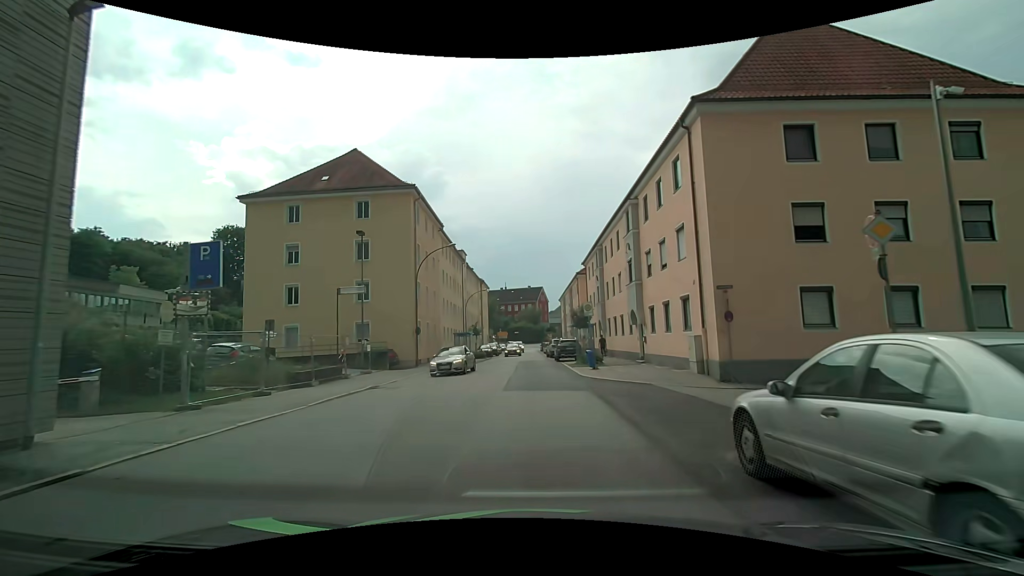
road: tertiary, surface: asphalt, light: Day
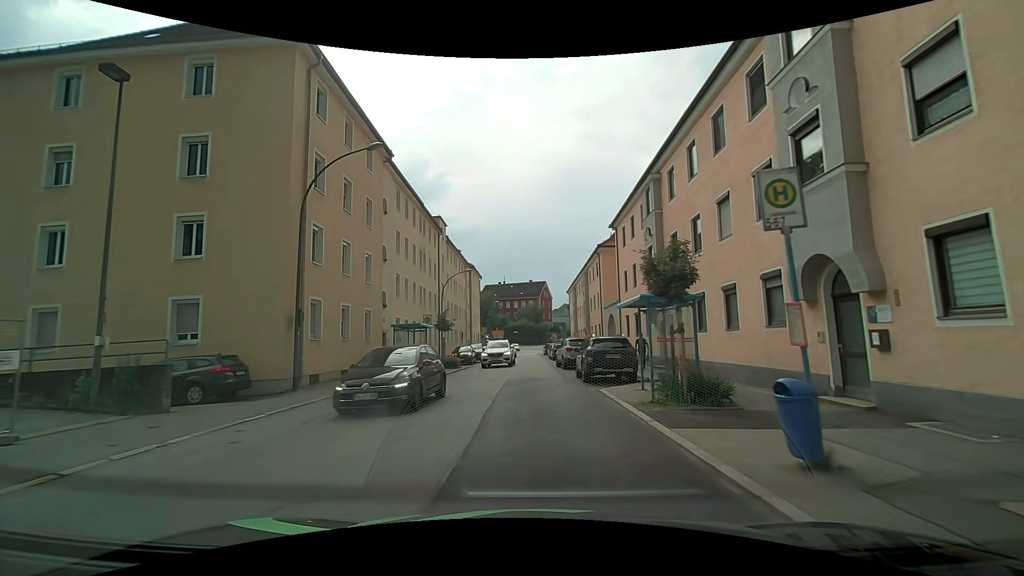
(-0.4, +18.8) m; -1°
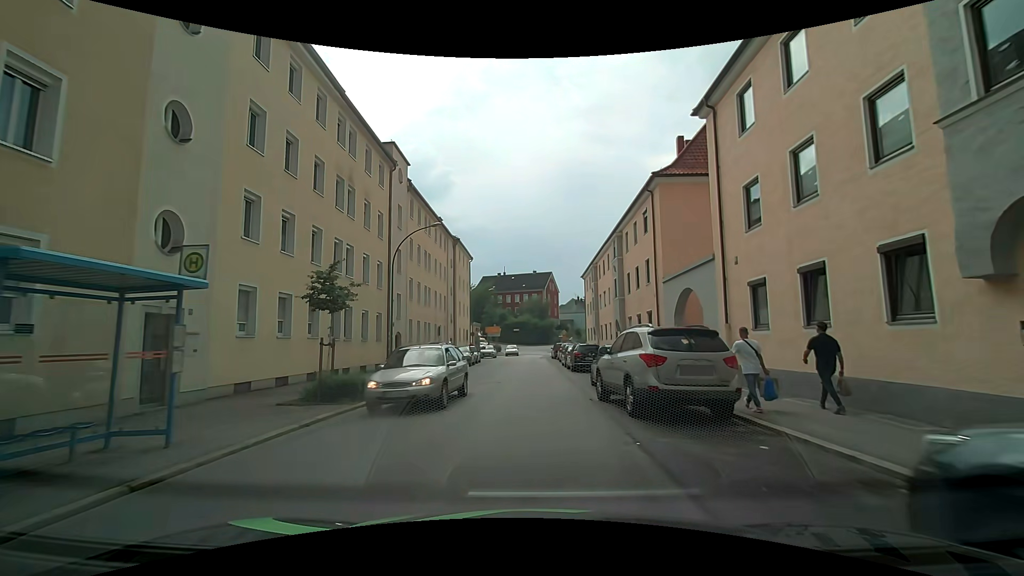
(0.0, +18.6) m; 0°
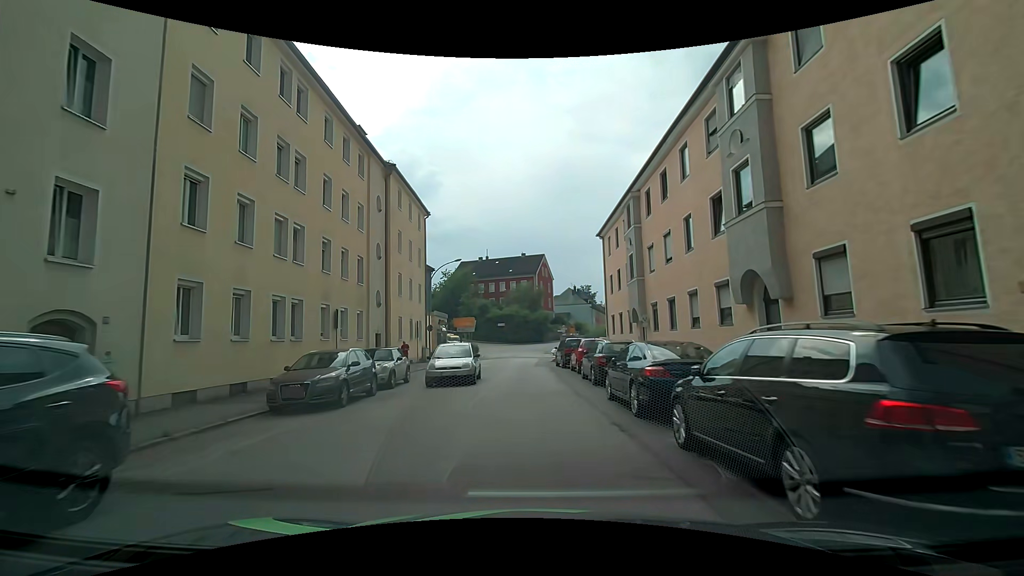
(+0.1, +23.2) m; +2°
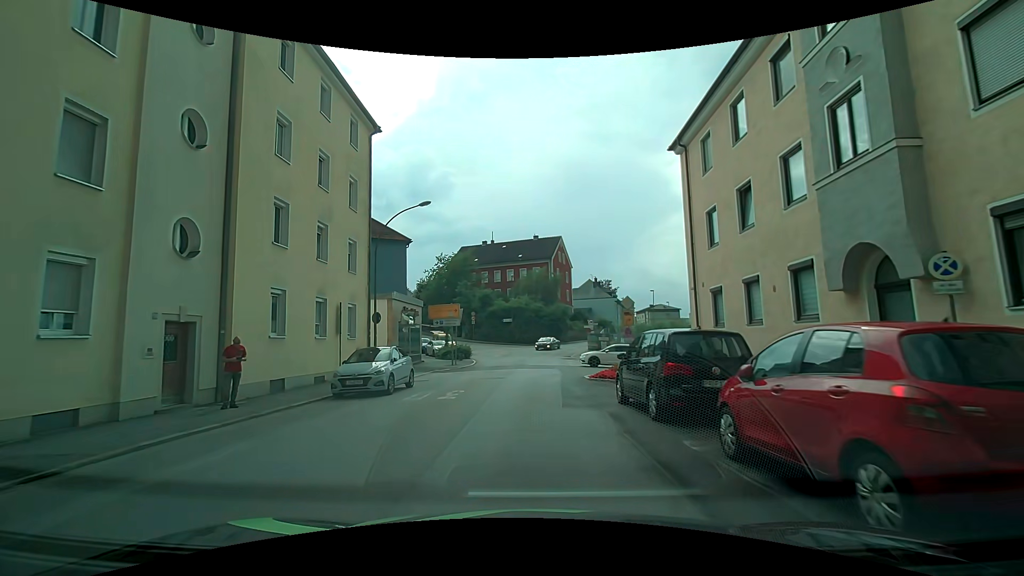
(-0.3, +18.1) m; -1°
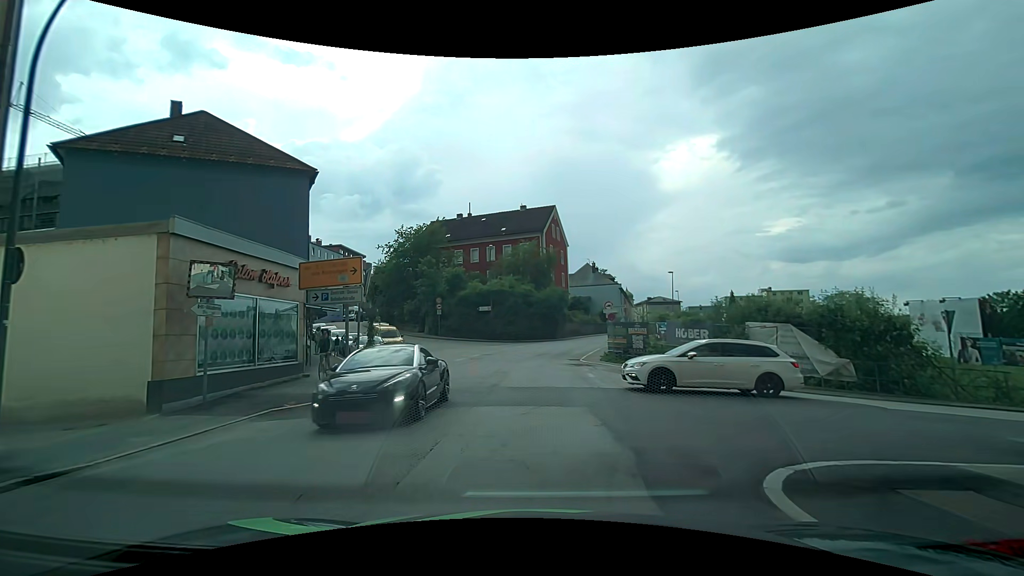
(-0.1, +17.2) m; +1°
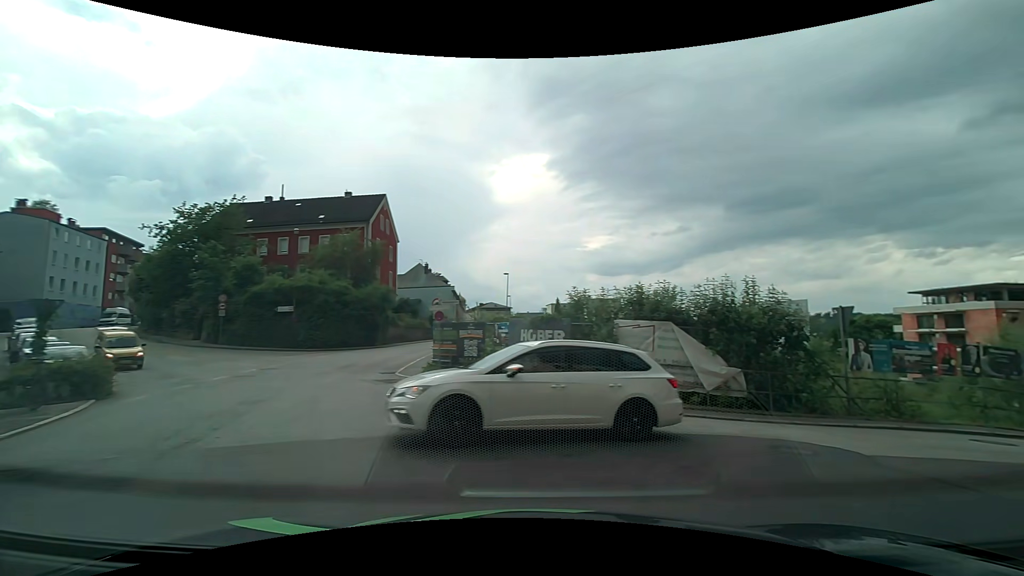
(+0.6, +6.4) m; +19°
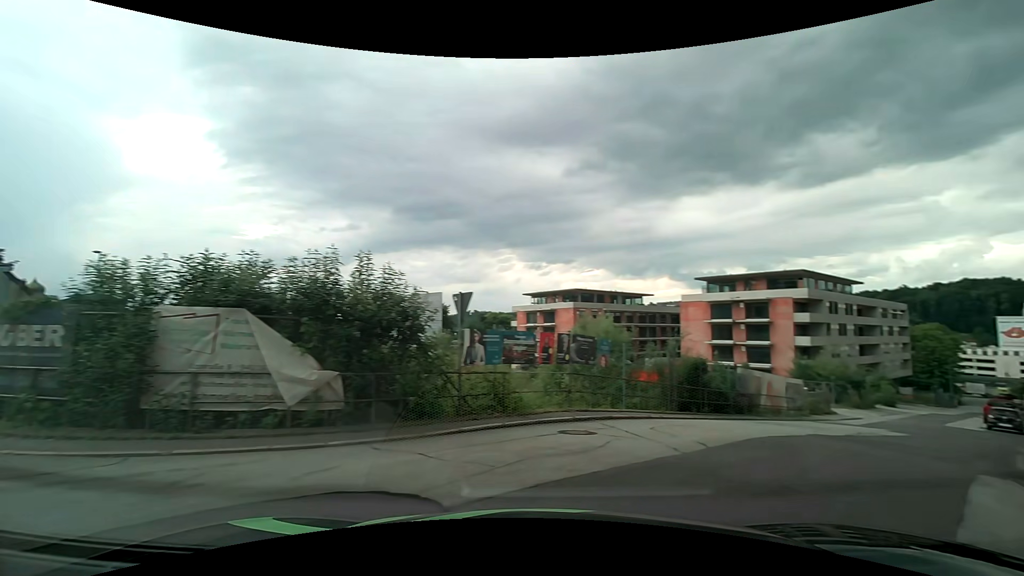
(+1.4, +3.9) m; +38°
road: residential
(+4, +9) (+10, +17) (+16, +25) (+22, +33) (+29, +40) (+35, +48) (+42, +55) (+49, +63) (+56, +70) (+63, +77) m
